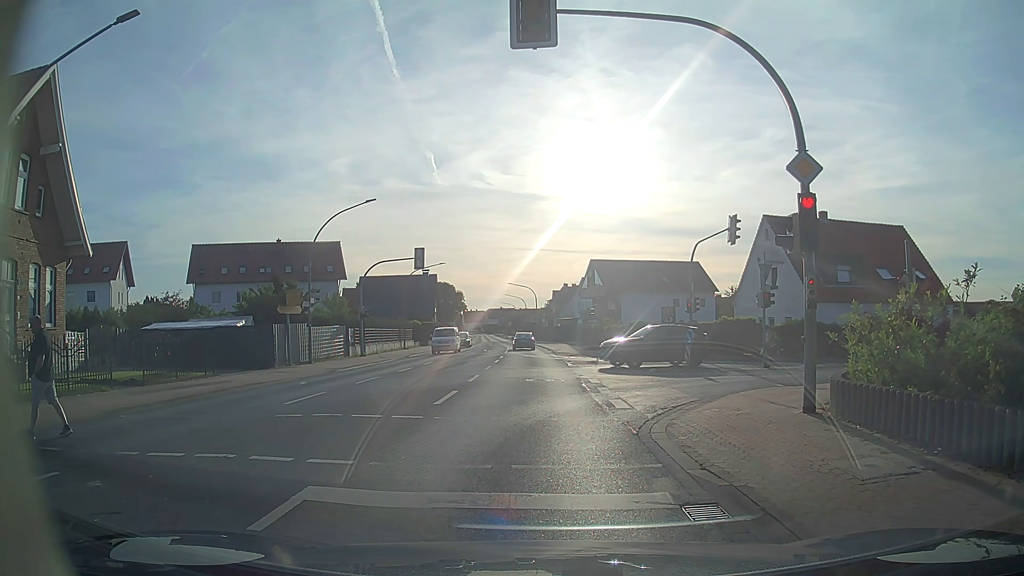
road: primary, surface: asphalt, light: Day
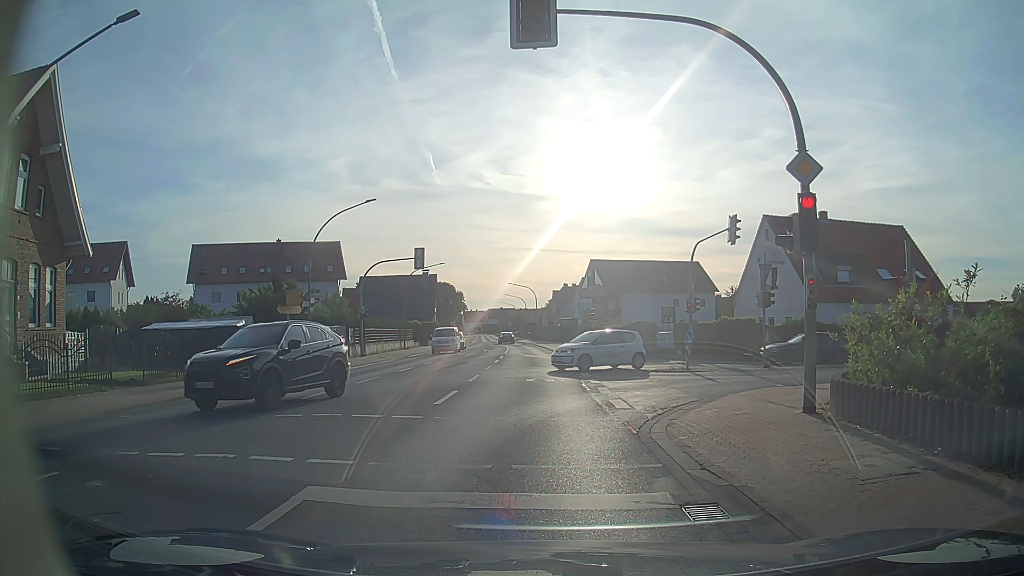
(0.0, 0.0) m; 0°
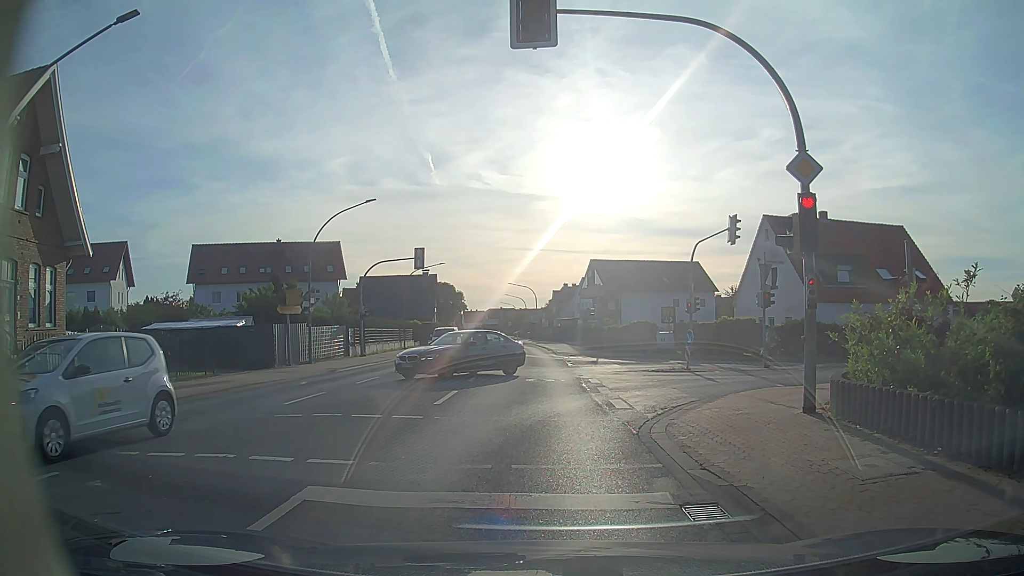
(0.0, 0.0) m; 0°
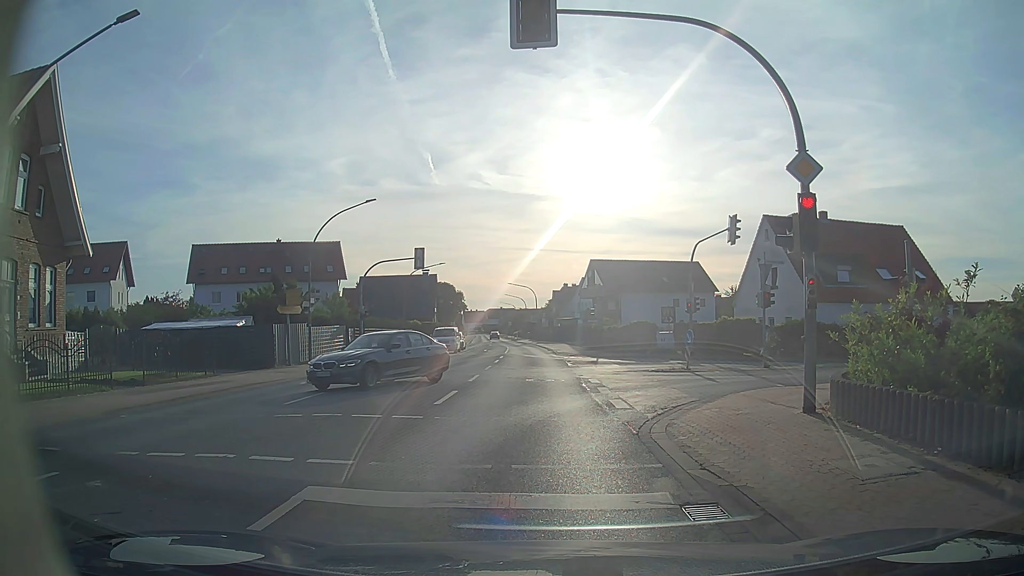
(0.0, 0.0) m; 0°
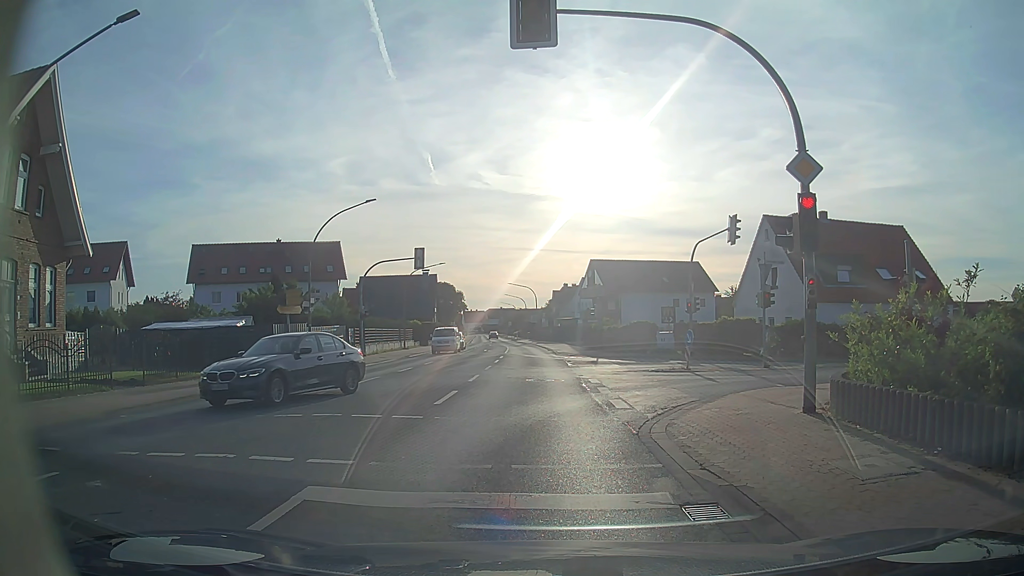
(0.0, 0.0) m; 0°
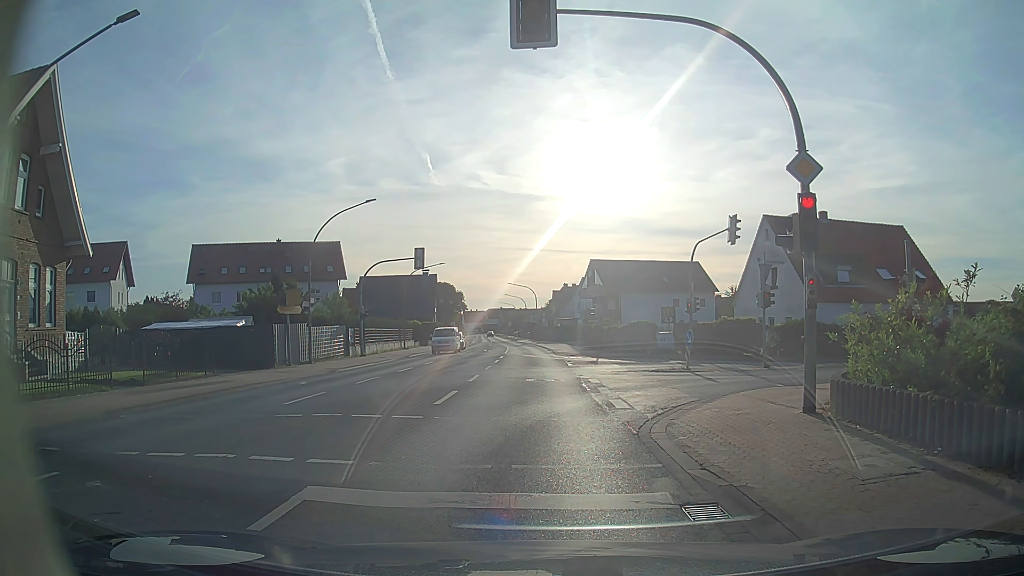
(0.0, 0.0) m; 0°
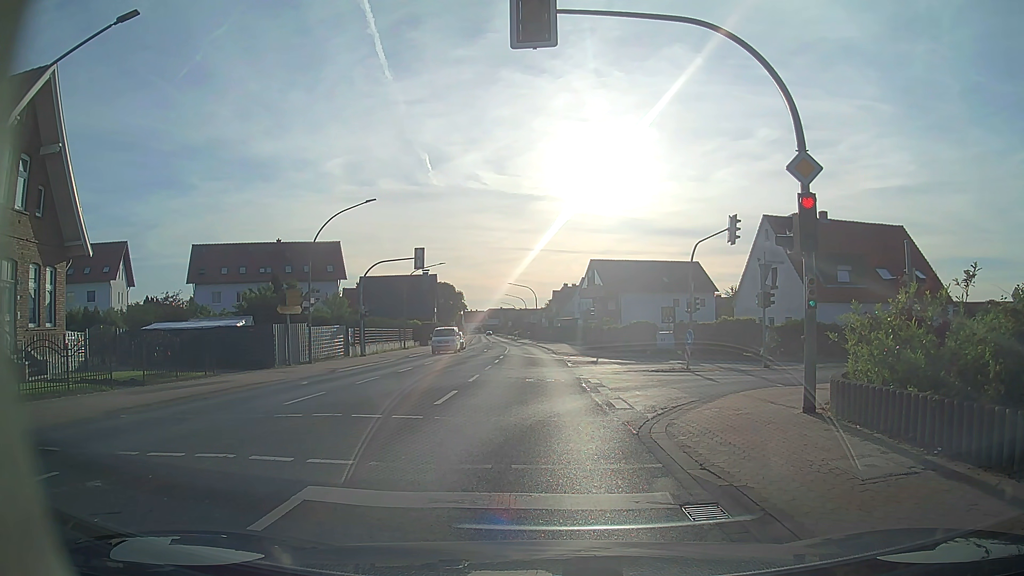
(0.0, 0.0) m; 0°
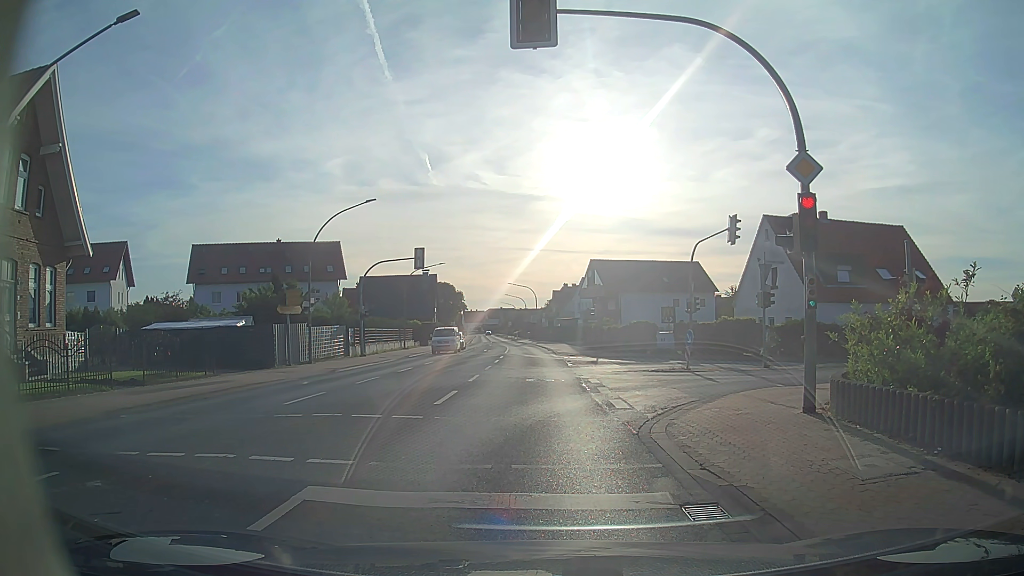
(0.0, 0.0) m; 0°
